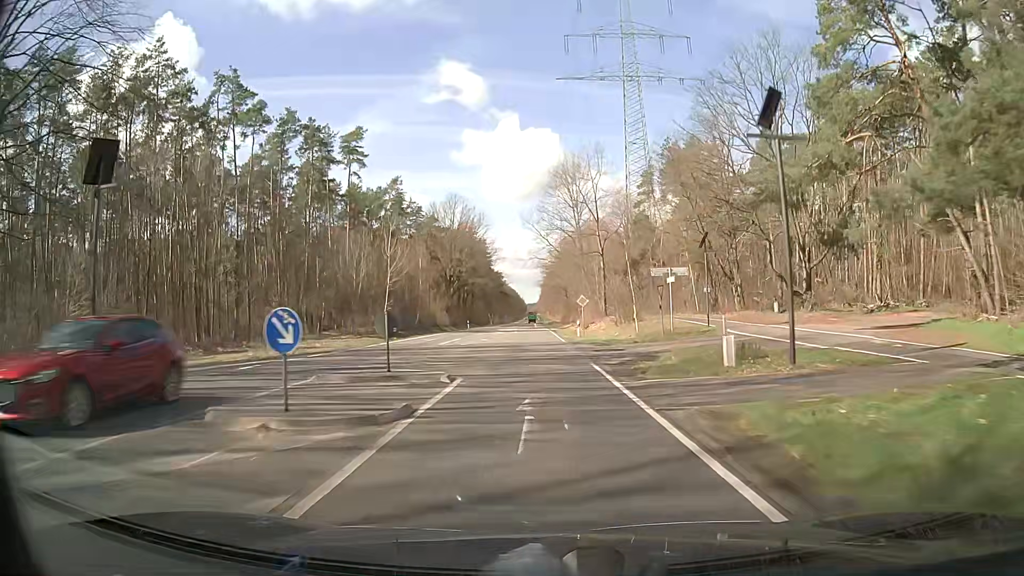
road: secondary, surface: asphalt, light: Day
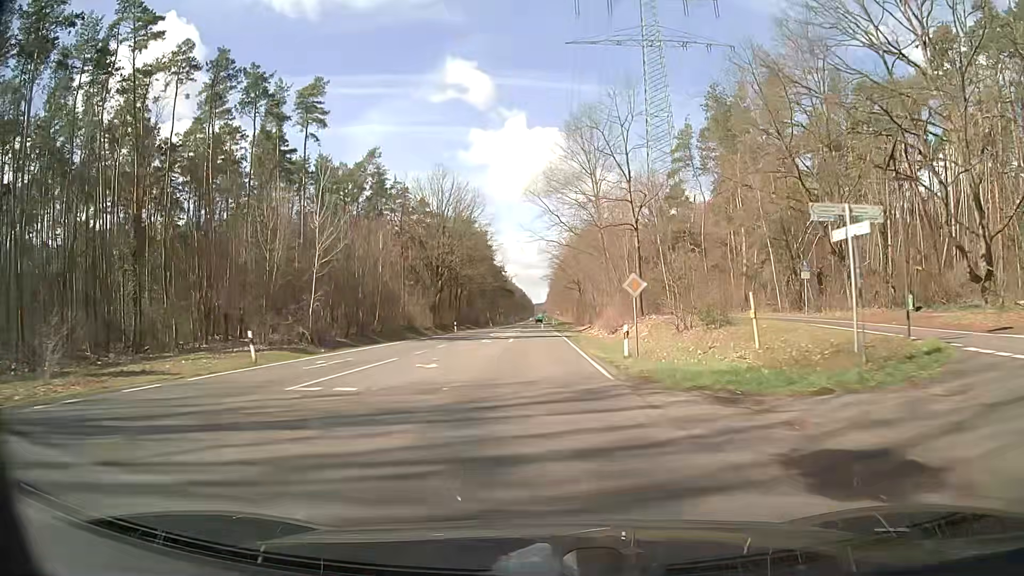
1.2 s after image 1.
(-0.2, +21.2) m; -1°
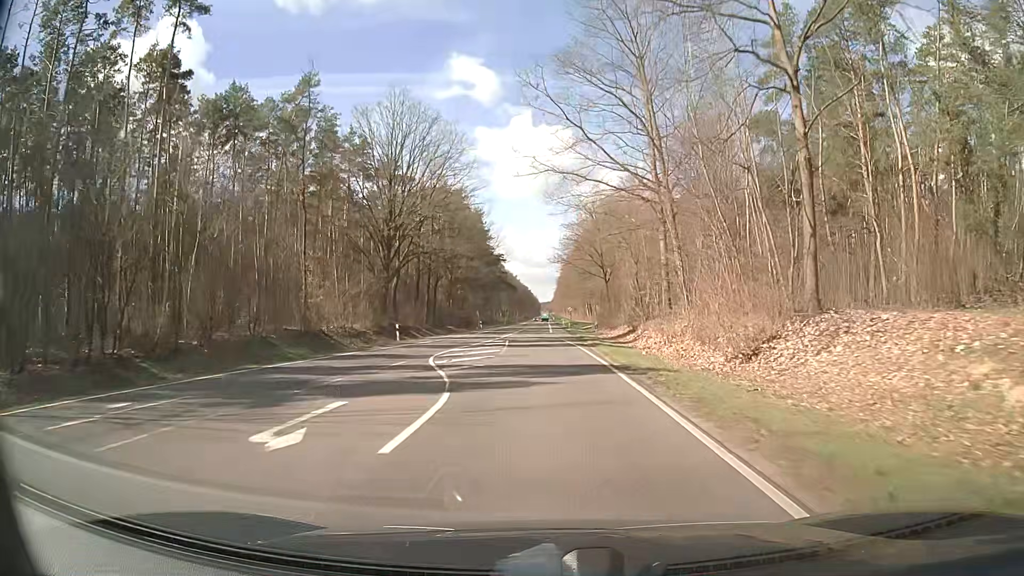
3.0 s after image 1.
(-0.3, +31.9) m; -1°
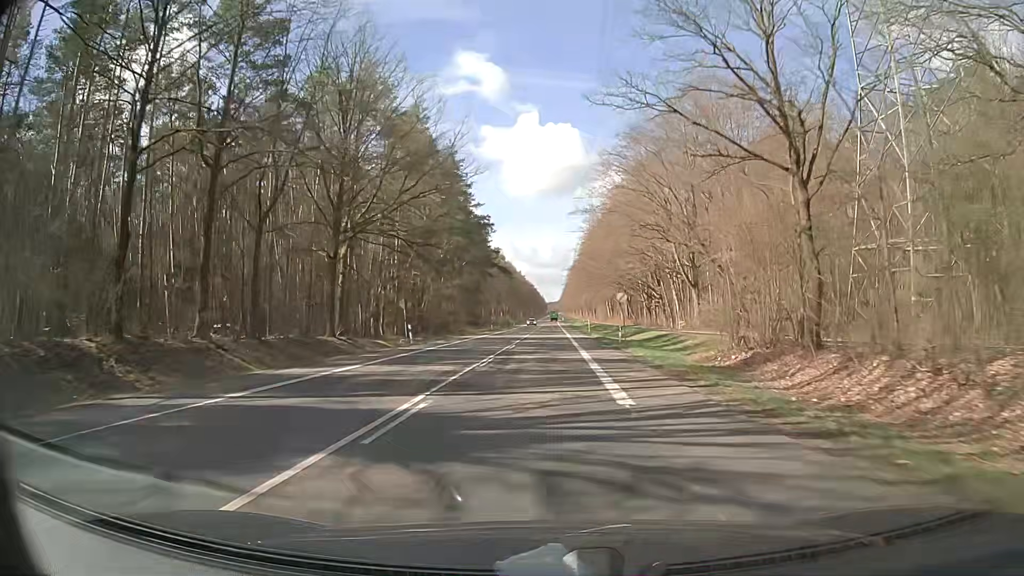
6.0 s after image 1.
(-0.5, +53.2) m; -1°
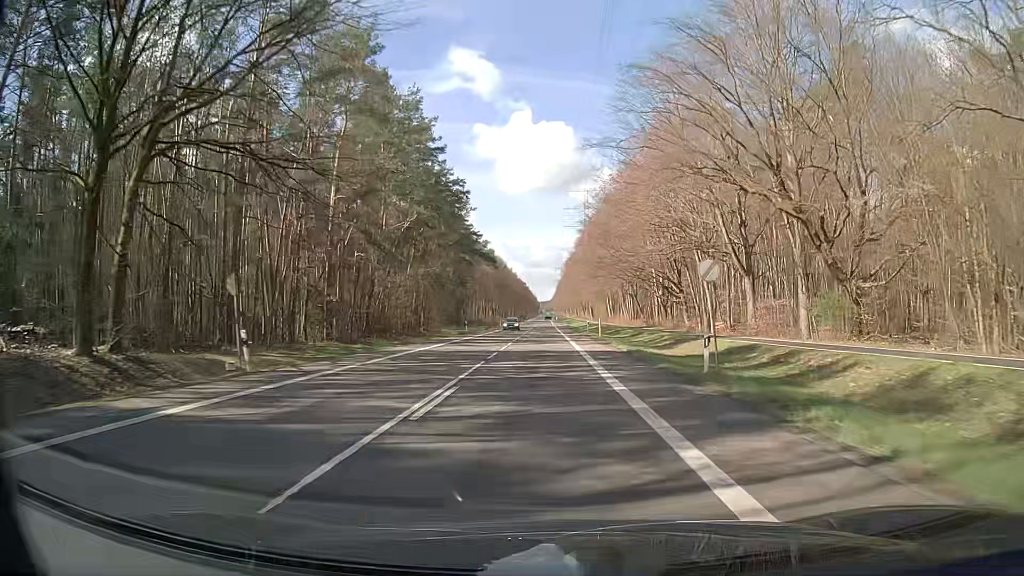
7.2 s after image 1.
(0.0, +21.7) m; 0°
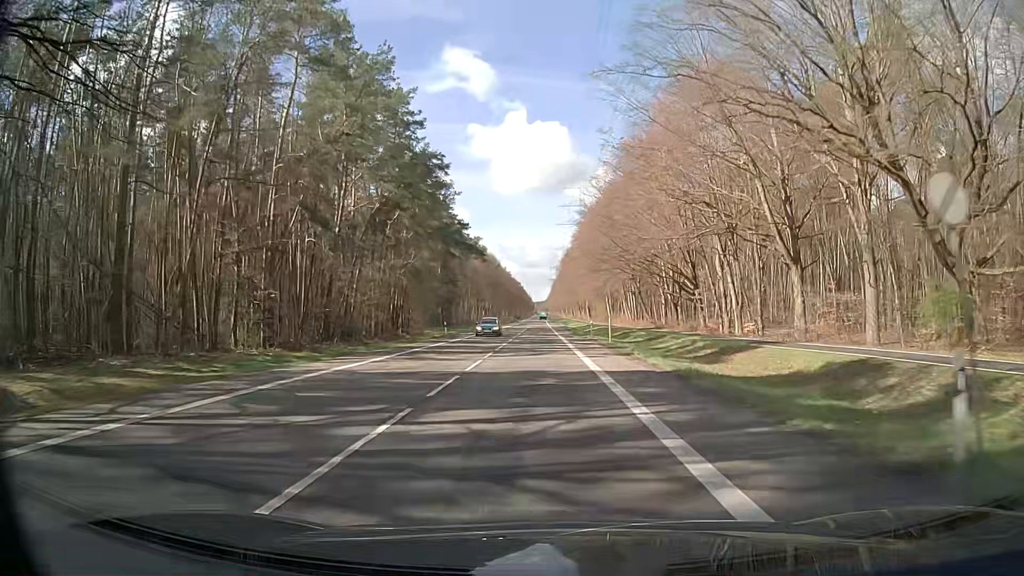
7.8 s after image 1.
(+0.1, +11.2) m; +1°
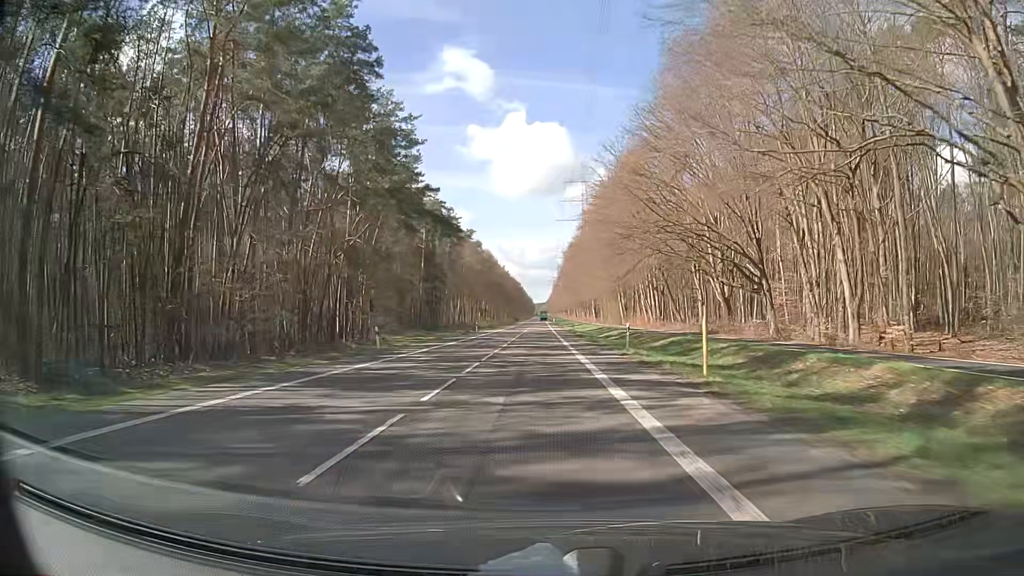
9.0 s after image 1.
(-0.1, +23.7) m; 0°
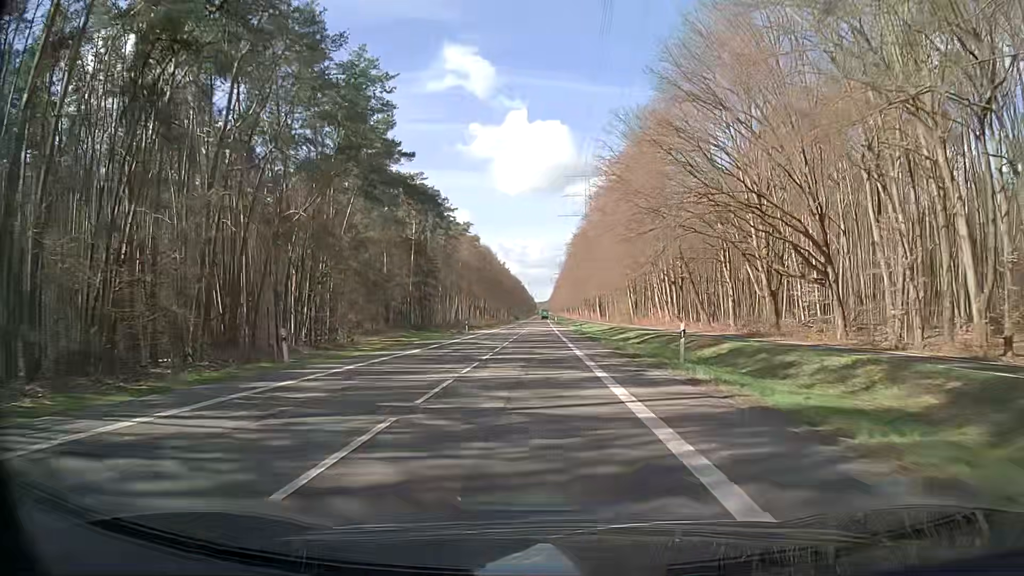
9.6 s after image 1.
(0.0, +12.5) m; 0°
(0, +10) (0, +20) (0, +30) (0, +40) (0, +50) (0, +60) (0, +70) (0, +80) (0, +90) (-1, +100) m
